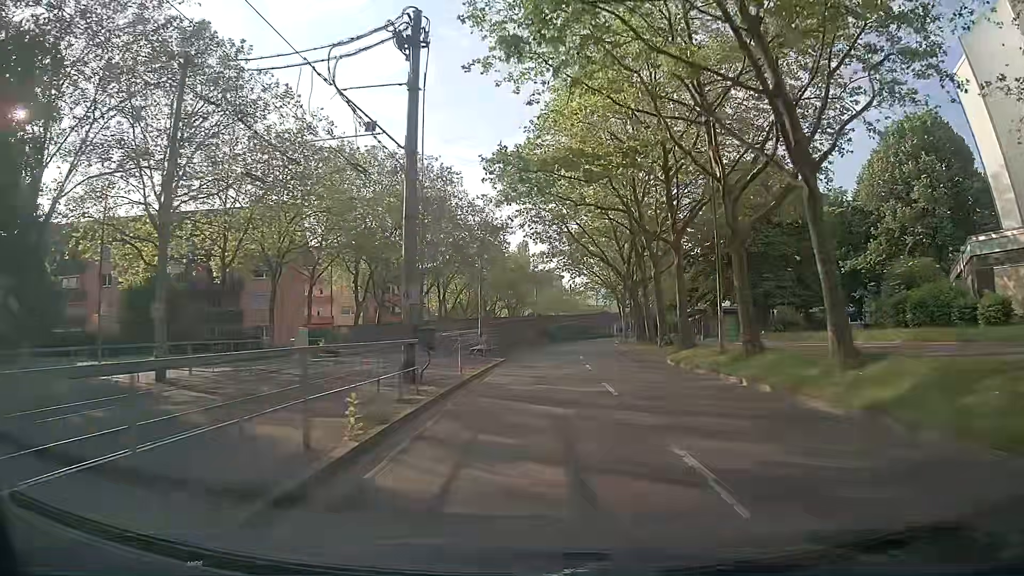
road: tertiary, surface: asphalt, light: Day
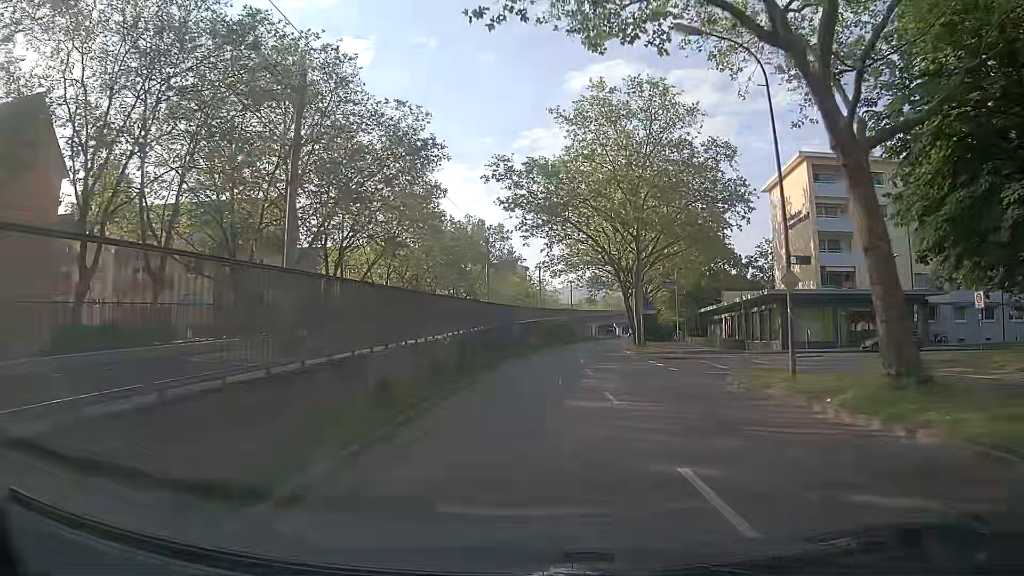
(+1.4, +36.9) m; +5°
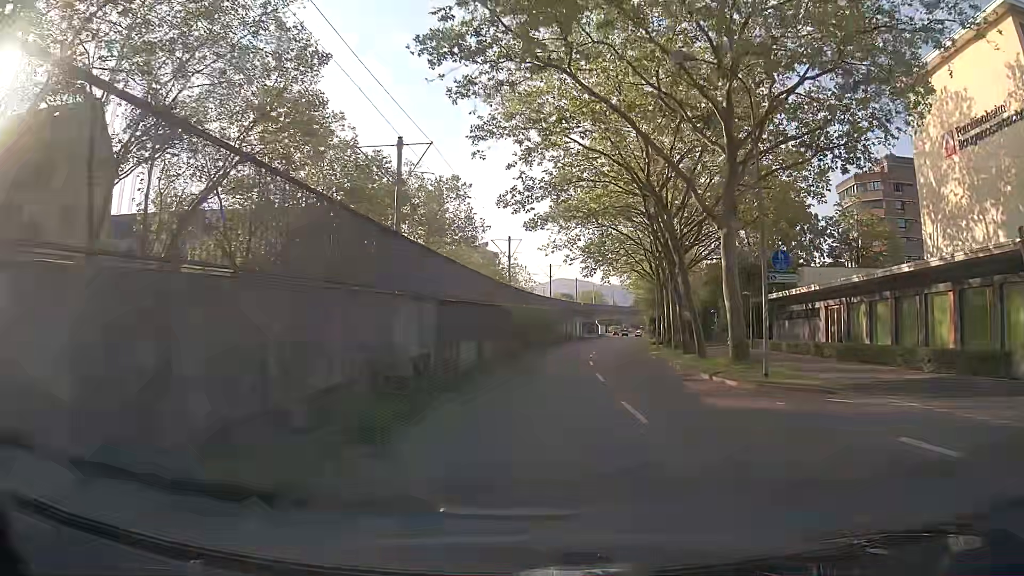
(+0.1, +29.8) m; +2°
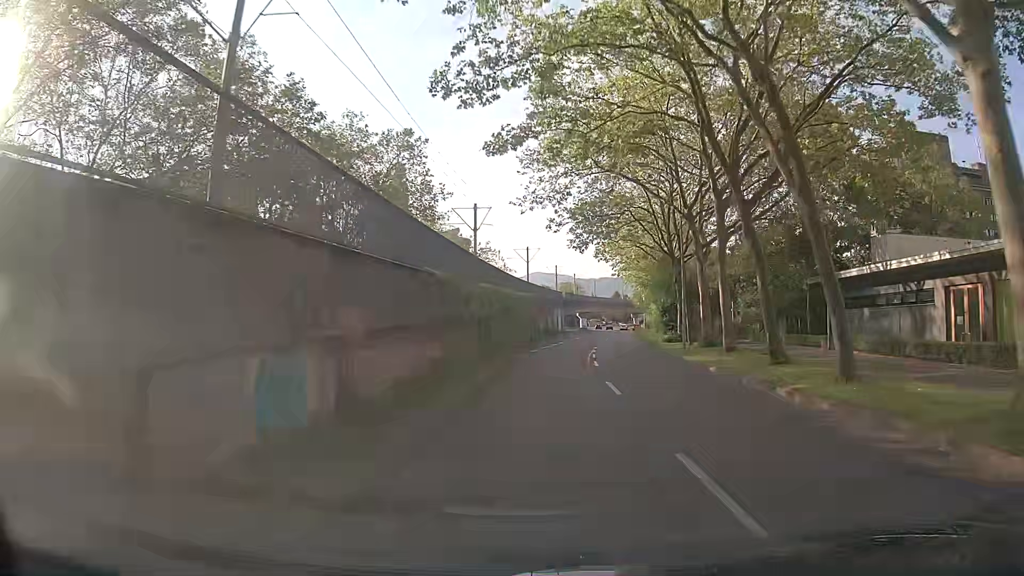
(+0.1, +15.0) m; +2°
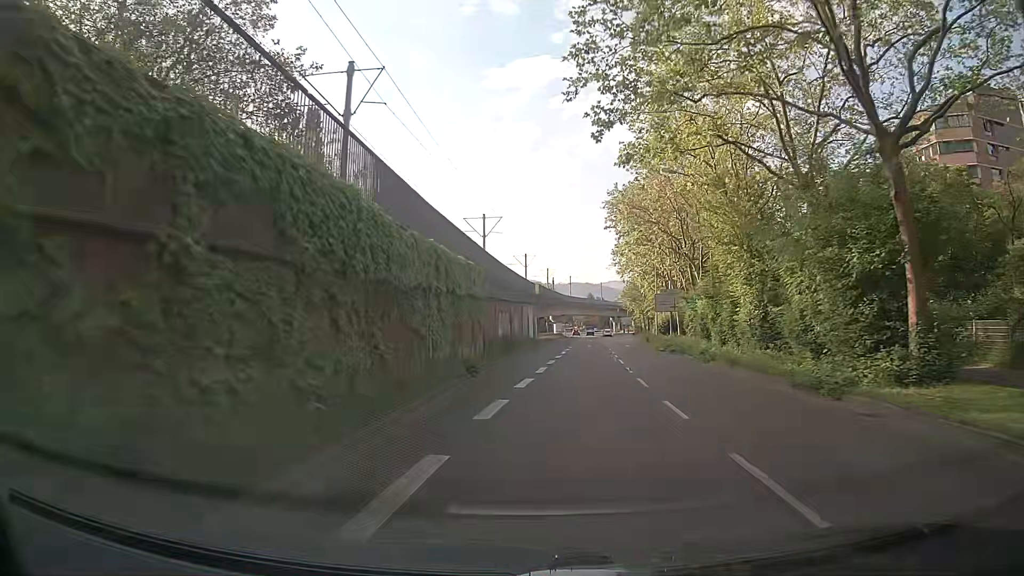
(+0.5, +30.2) m; +2°
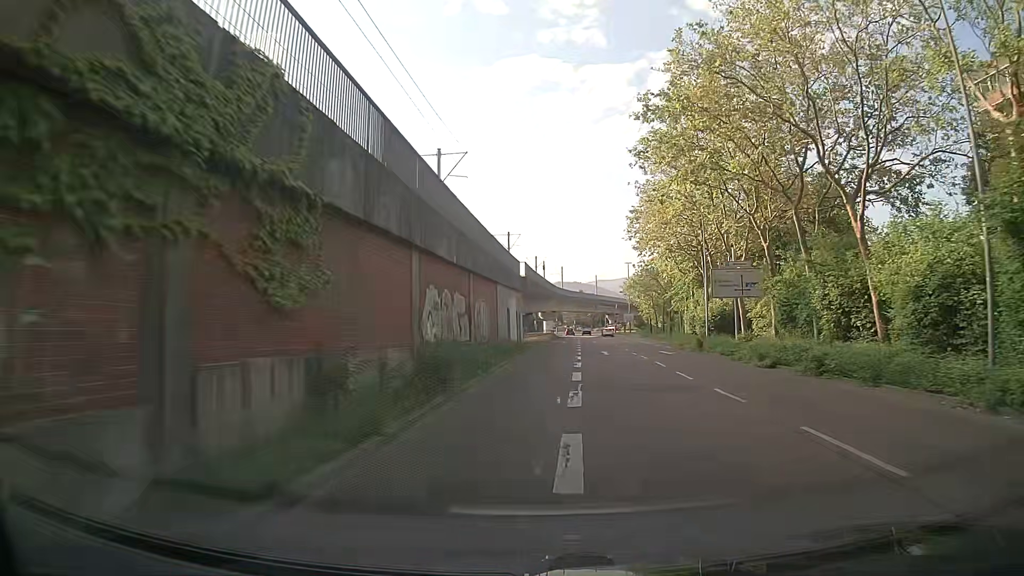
(+0.1, +22.7) m; +1°
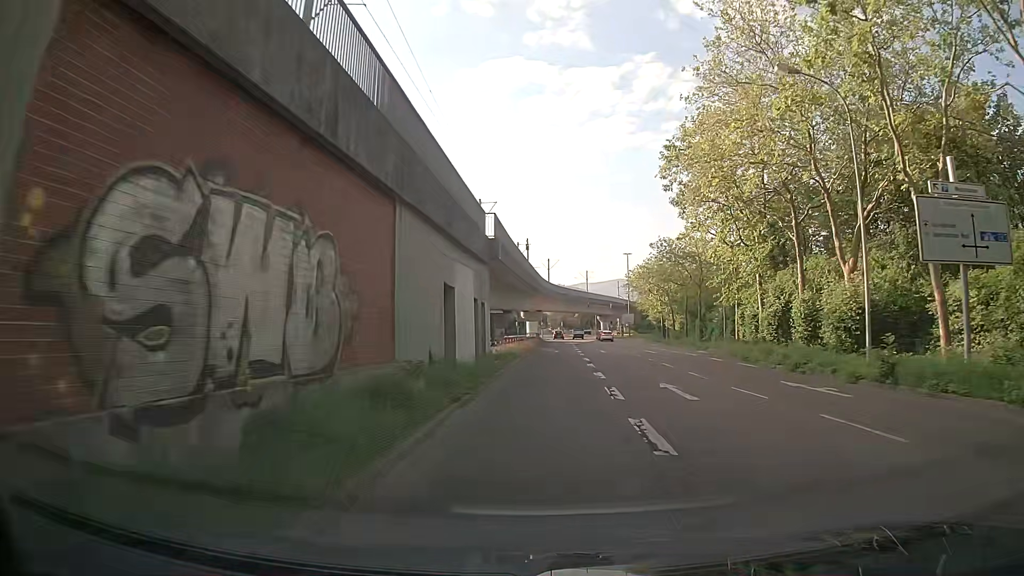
(+0.3, +22.4) m; +2°
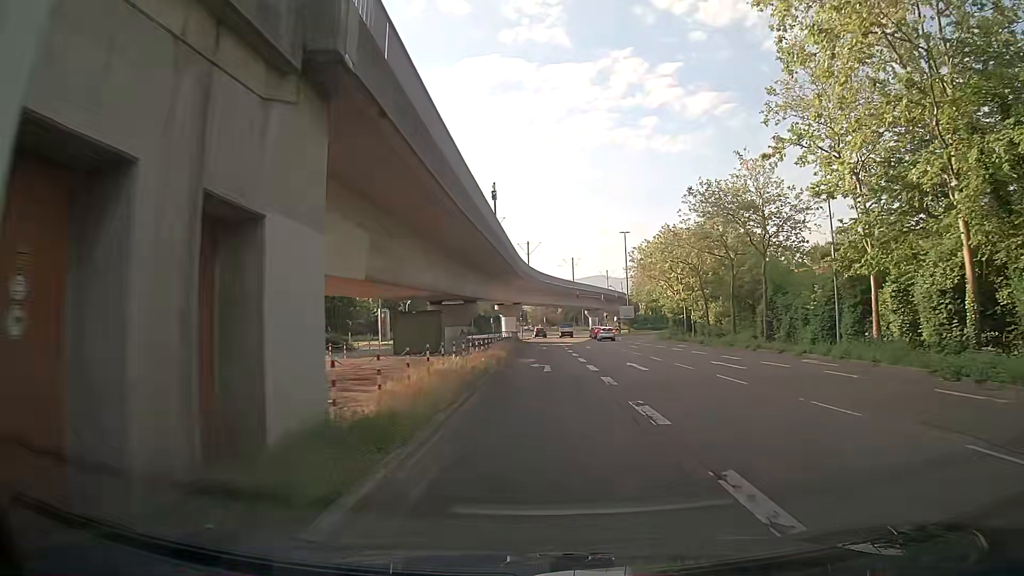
(+0.1, +22.1) m; +1°
